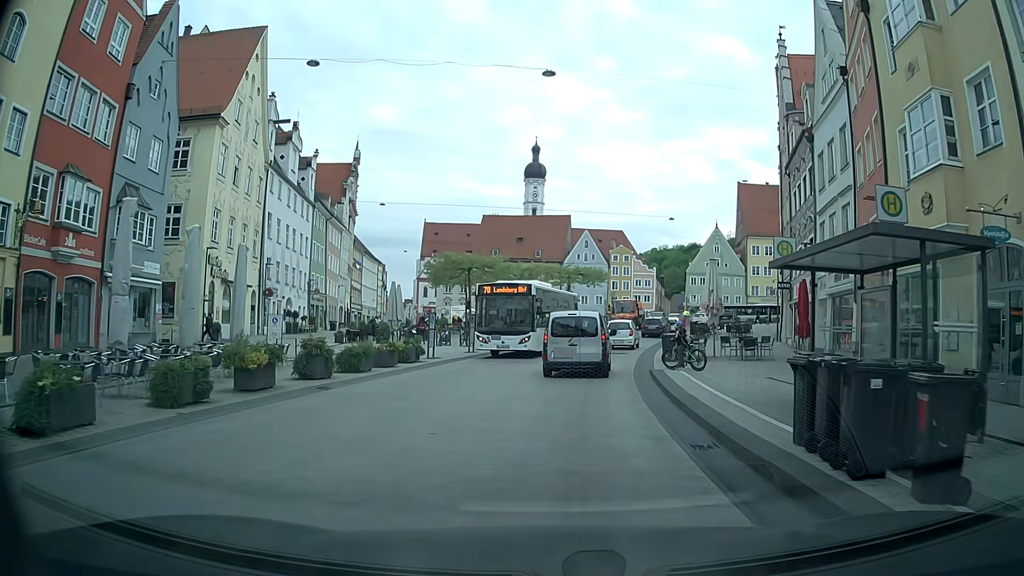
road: secondary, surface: asphalt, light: Day
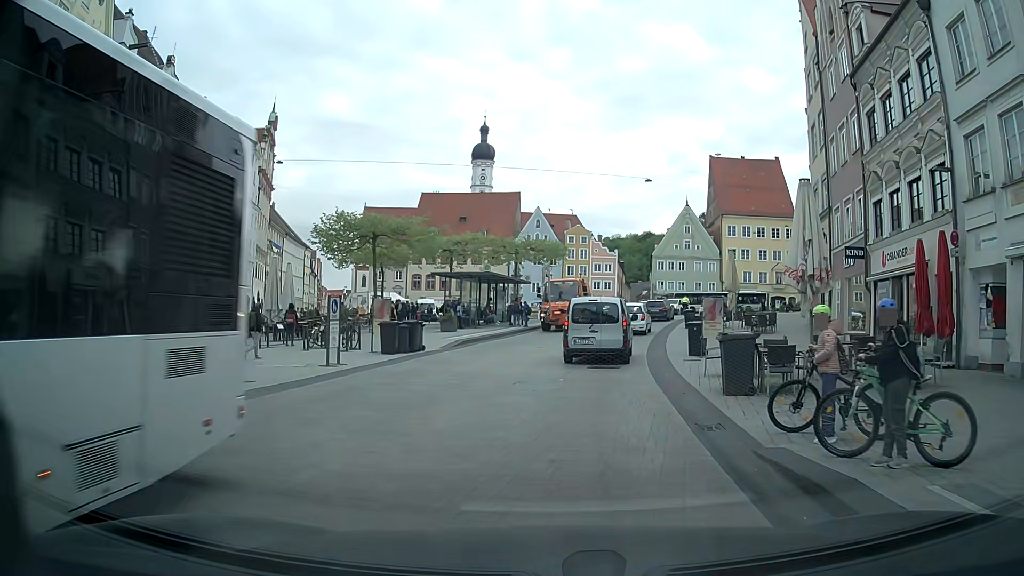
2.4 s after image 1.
(+0.4, +15.3) m; +5°
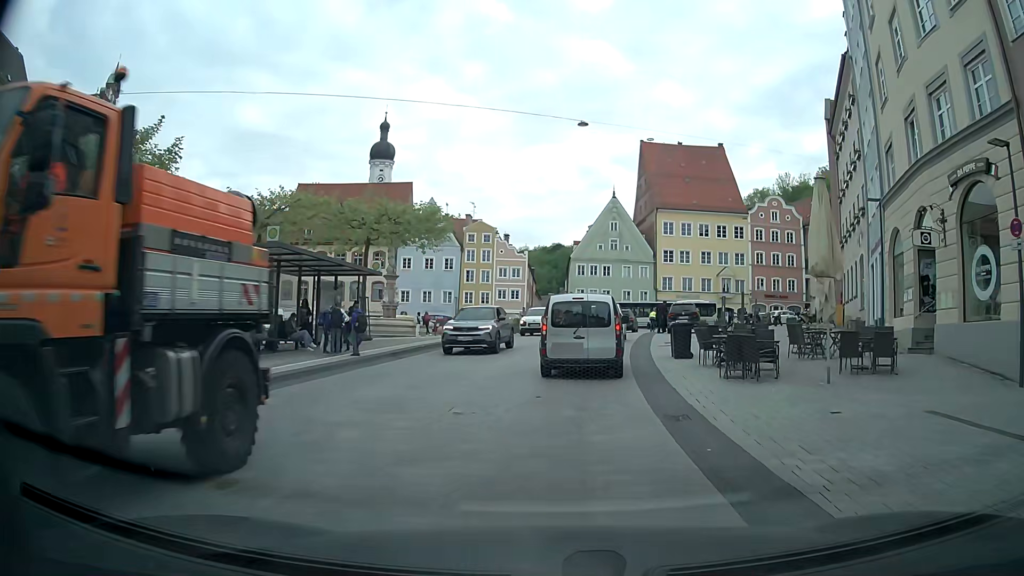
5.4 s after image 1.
(+1.3, +19.6) m; +9°
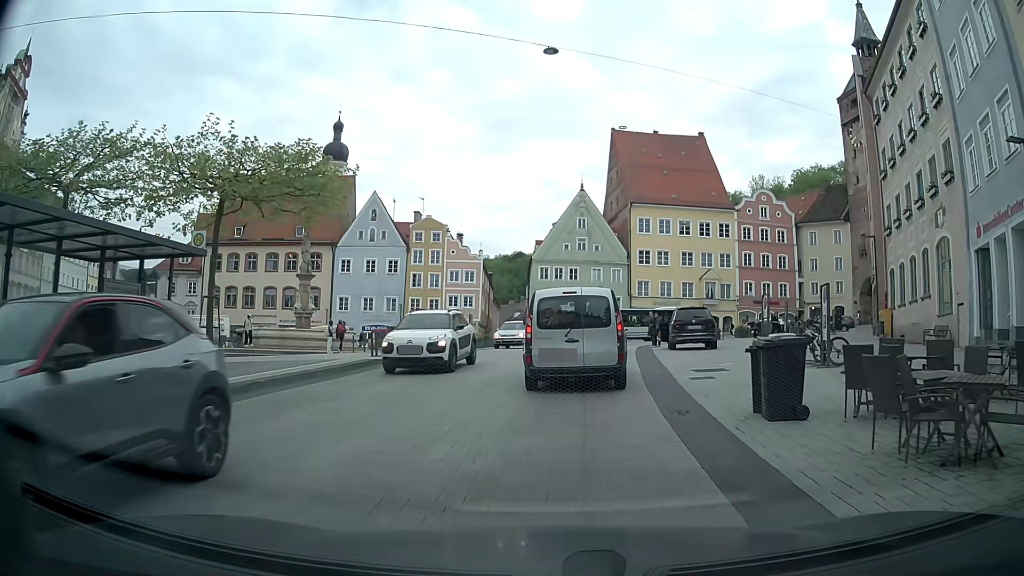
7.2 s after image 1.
(+0.2, +11.1) m; +4°
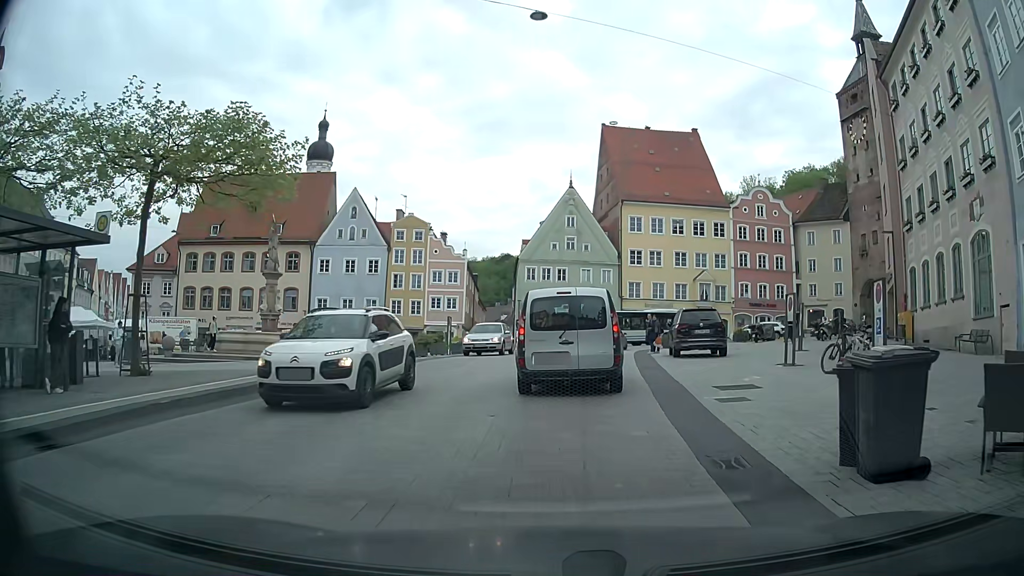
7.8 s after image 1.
(-0.1, +3.2) m; 0°
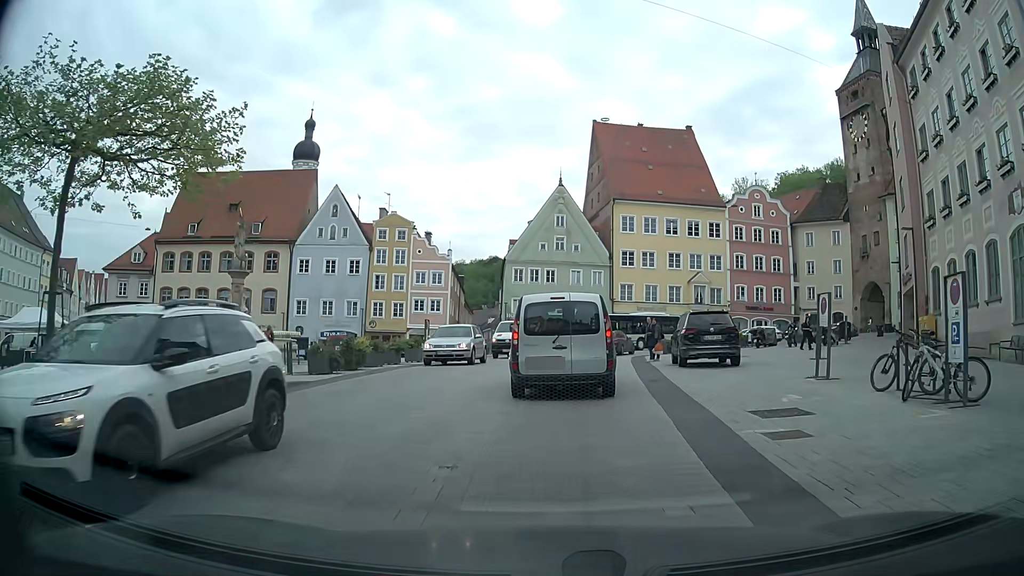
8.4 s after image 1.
(0.0, +3.0) m; +1°
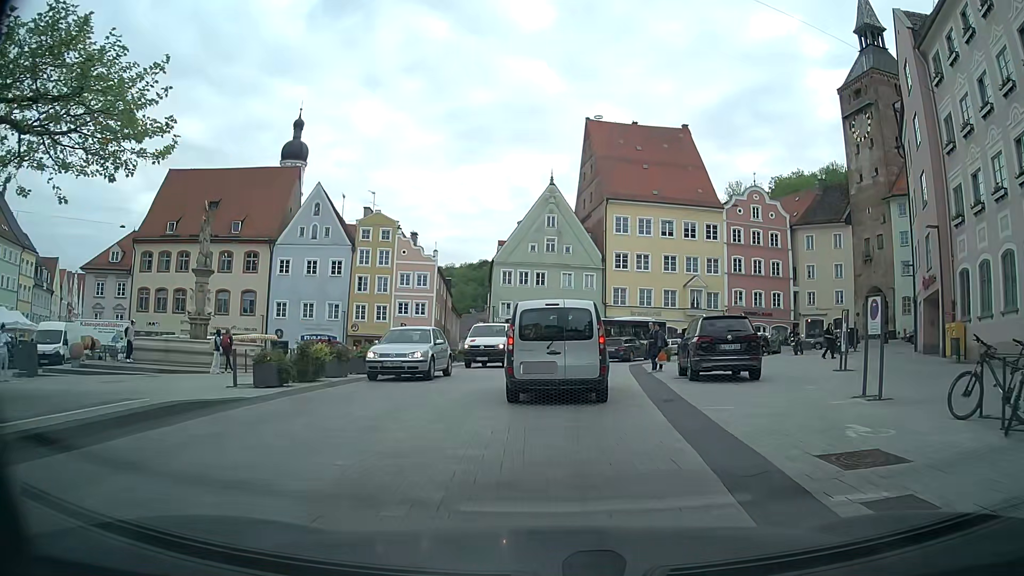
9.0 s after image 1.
(0.0, +3.0) m; +1°
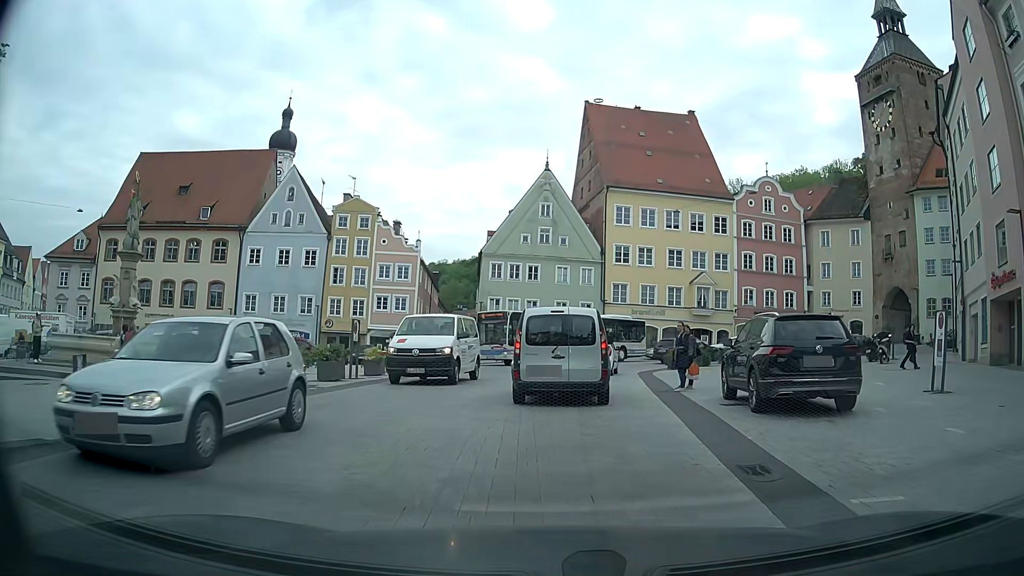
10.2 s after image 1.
(0.0, +6.0) m; +1°
